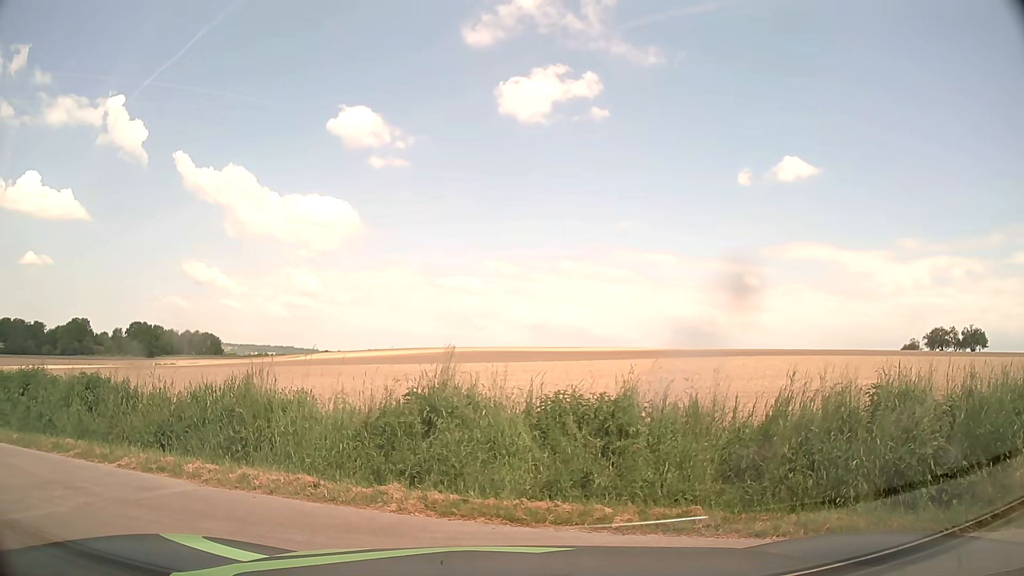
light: Day
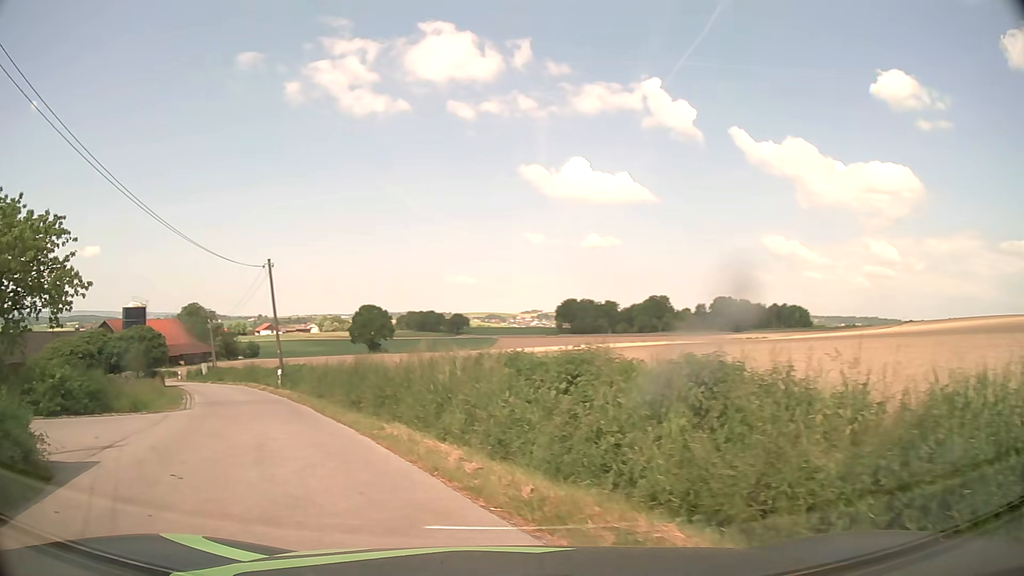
(-3.5, +6.5) m; -55°
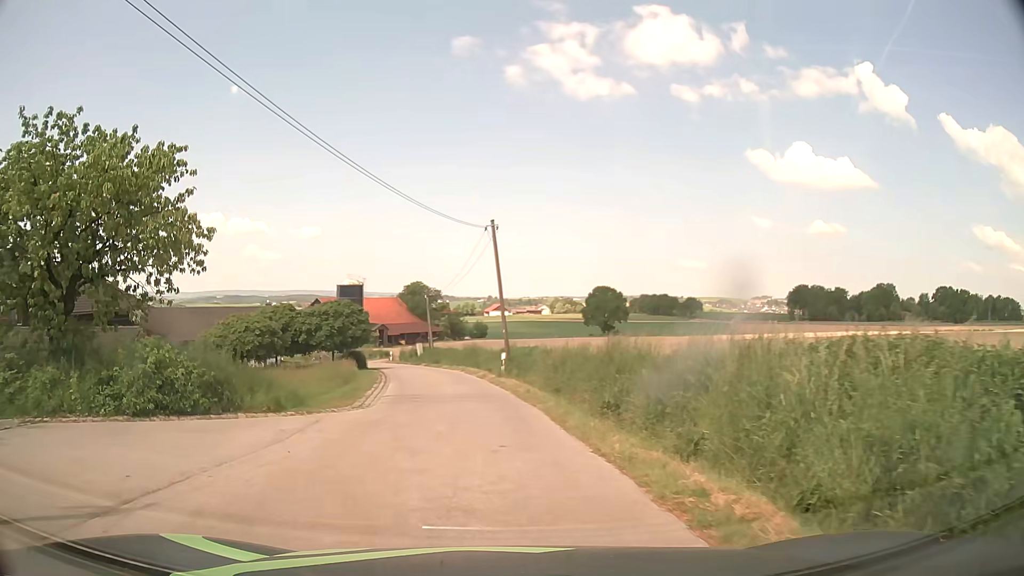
(-1.3, +6.5) m; -19°
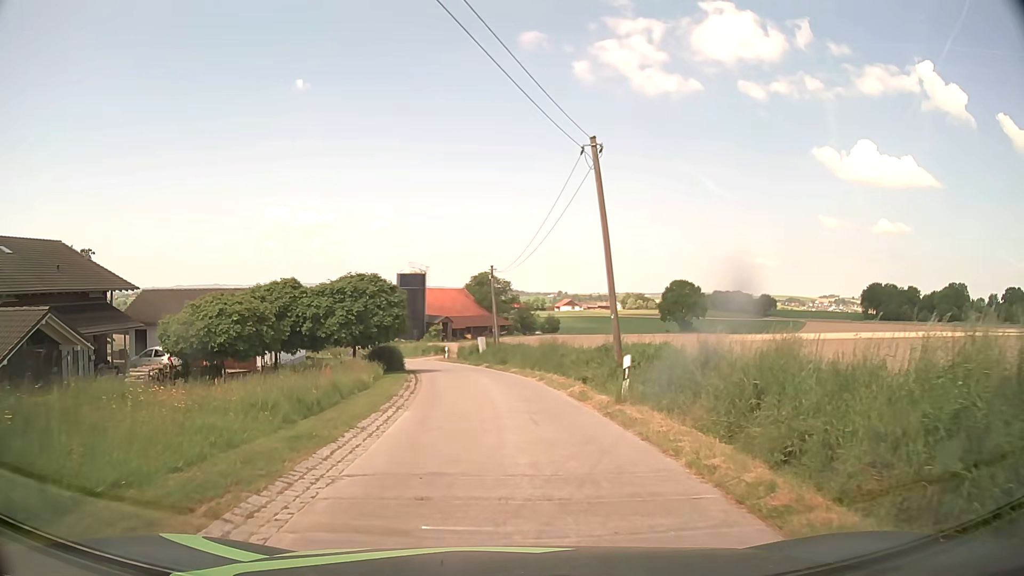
(-0.7, +12.0) m; -6°
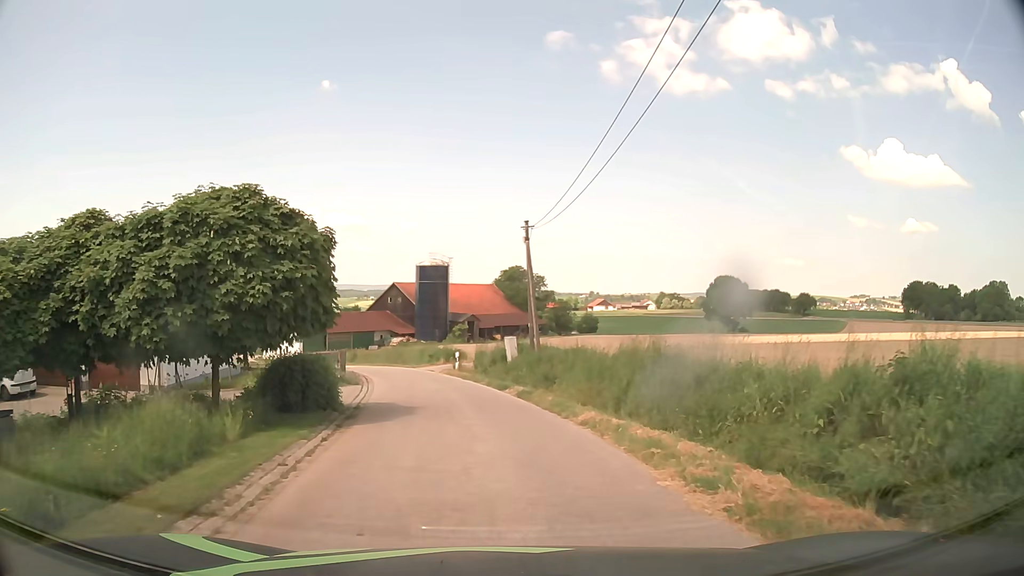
(-0.3, +16.4) m; -2°
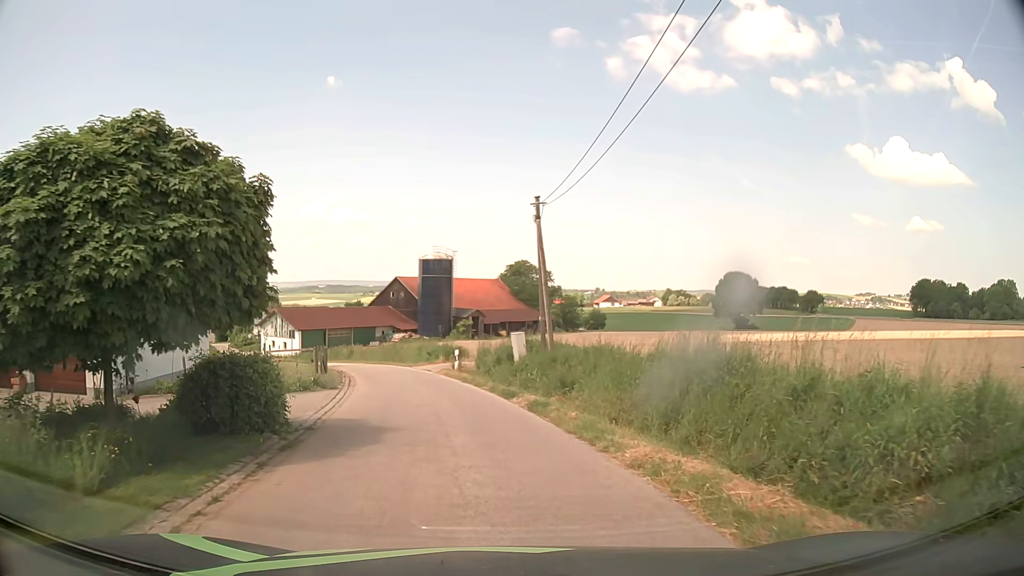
(0.0, +3.8) m; -1°
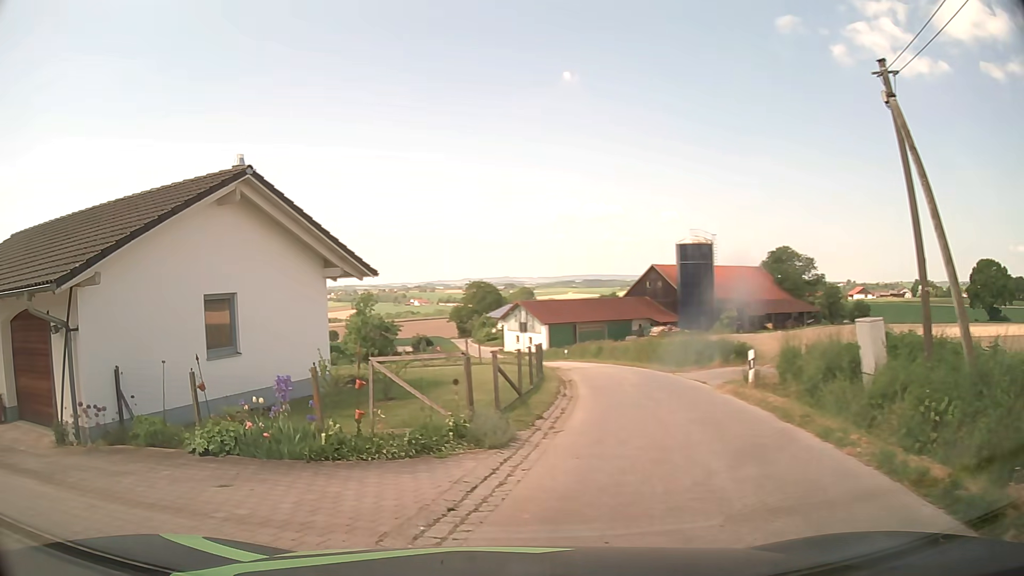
(-0.8, +10.7) m; -21°
